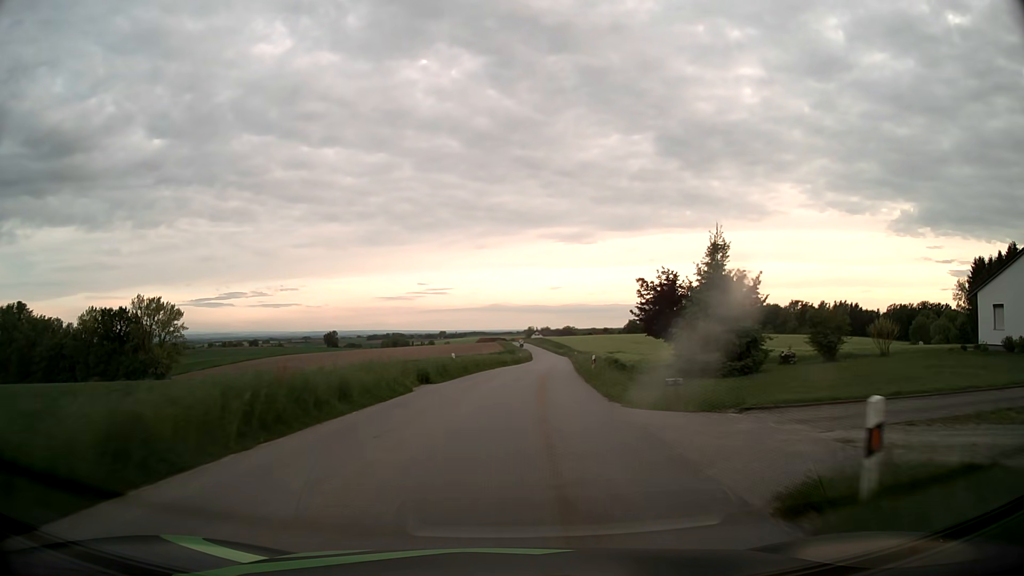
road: tertiary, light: Day
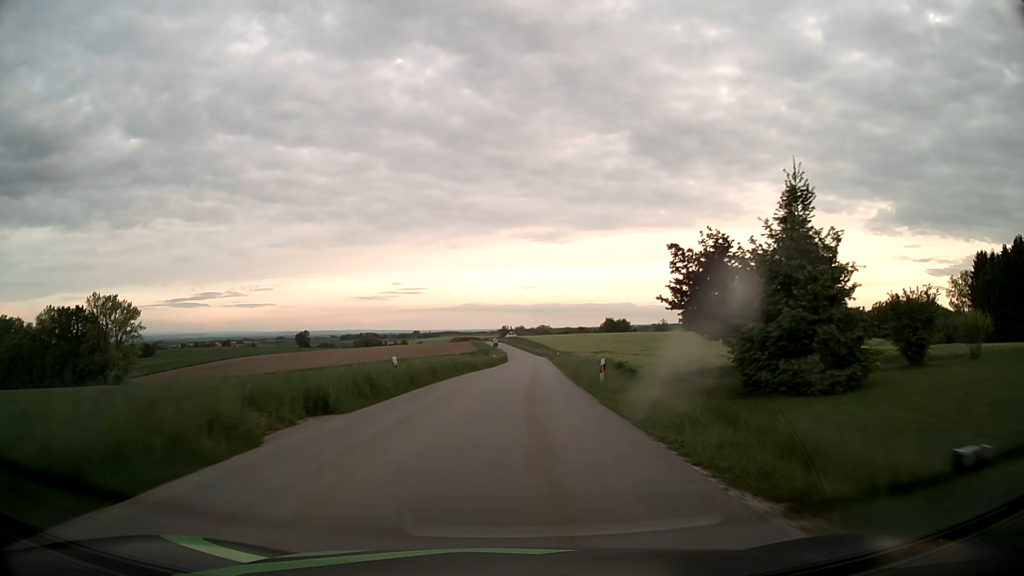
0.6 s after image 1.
(+0.2, +10.9) m; +2°
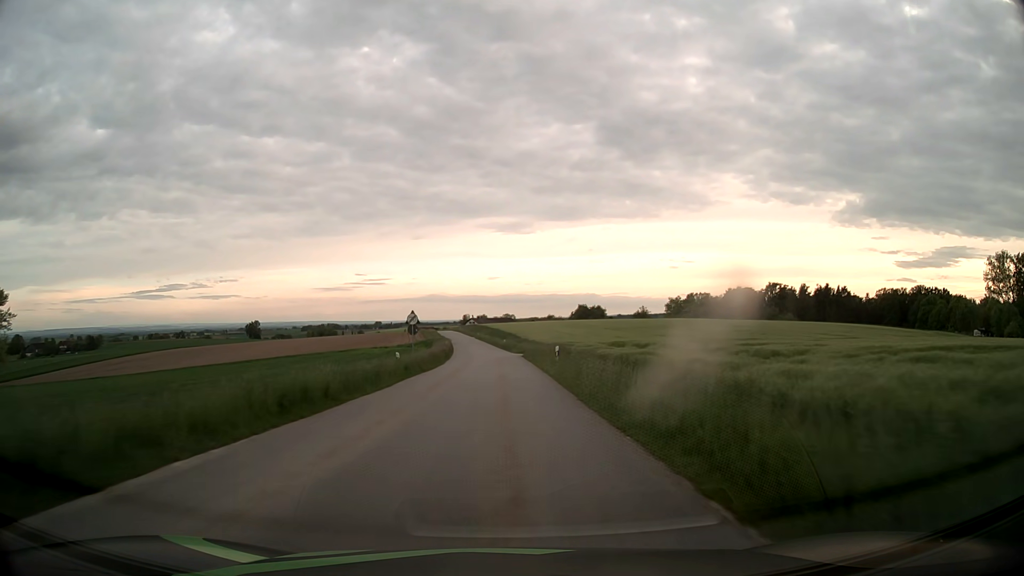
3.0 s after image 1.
(+1.9, +43.6) m; +3°
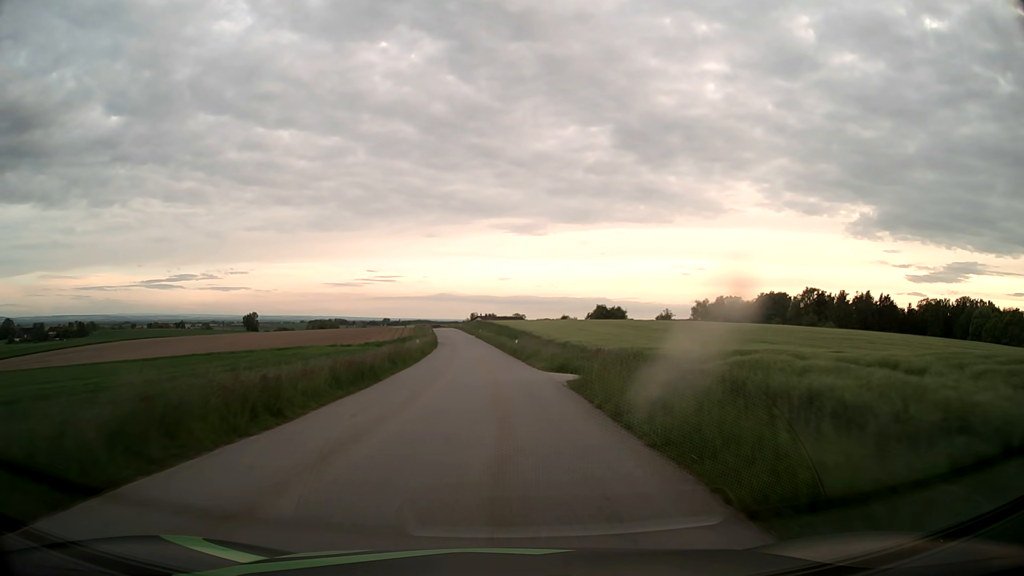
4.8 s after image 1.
(-0.2, +32.6) m; -1°
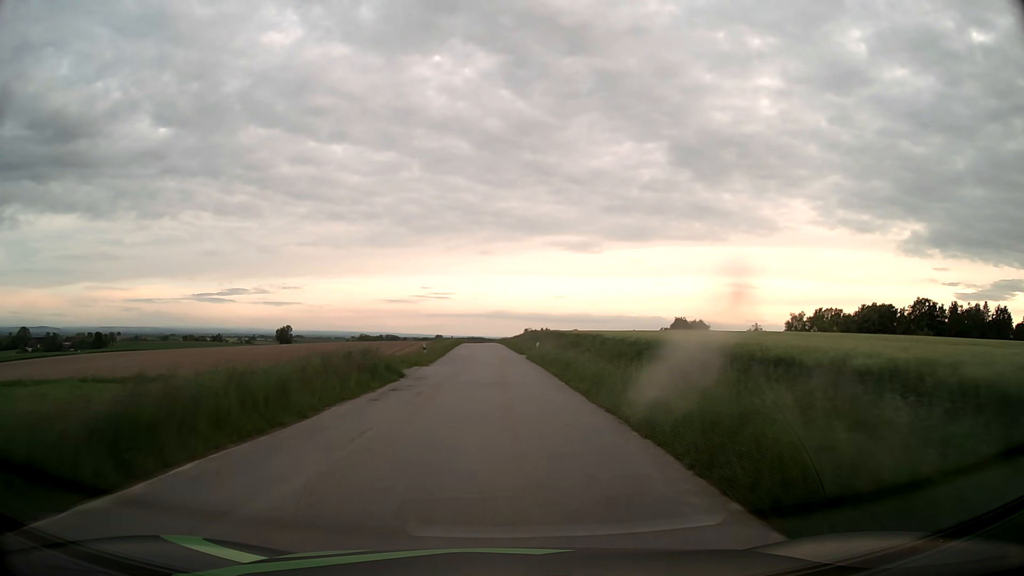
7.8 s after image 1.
(-2.0, +53.7) m; -5°
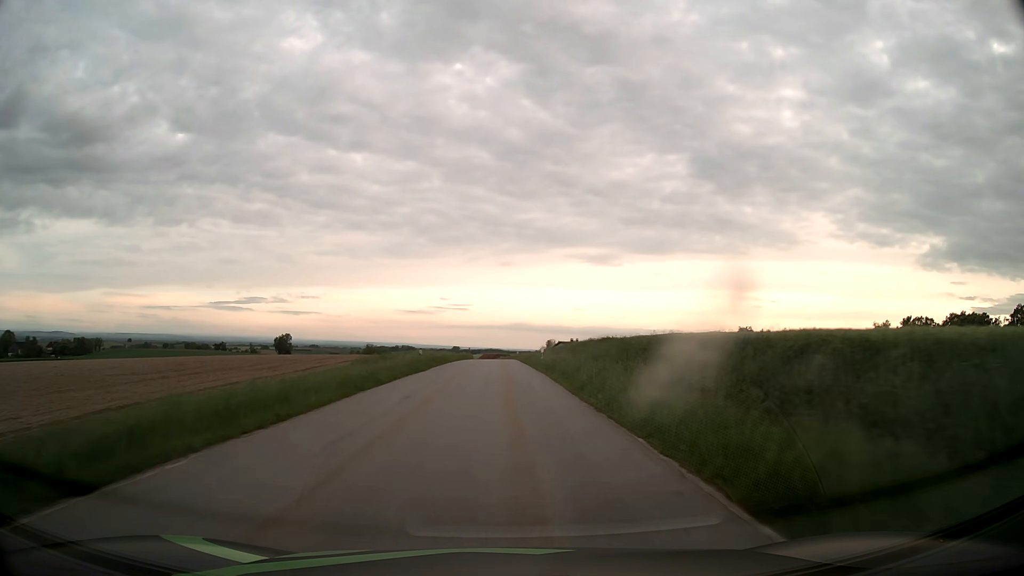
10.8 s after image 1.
(-1.0, +53.2) m; -2°
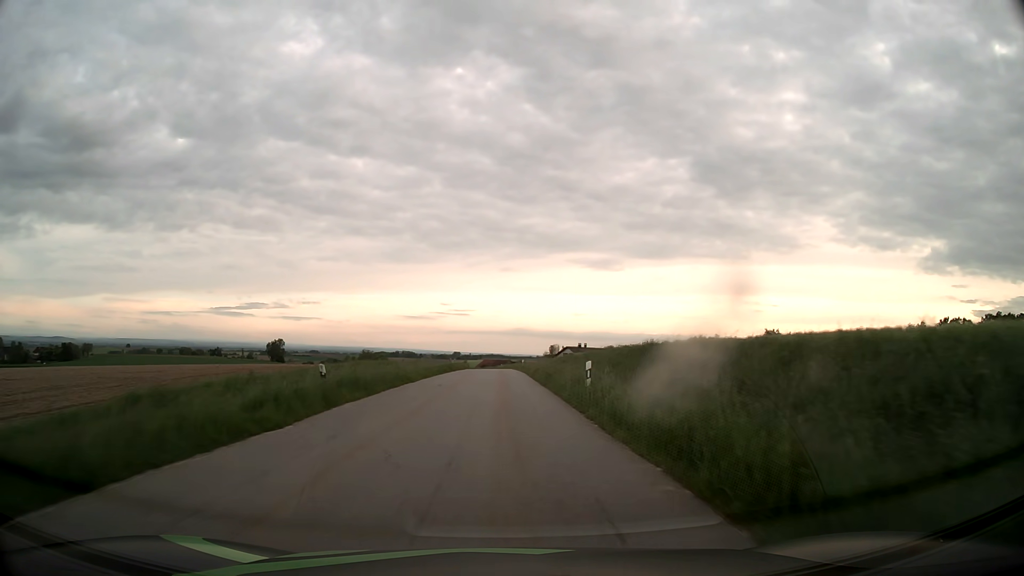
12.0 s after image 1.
(0.0, +21.3) m; 0°
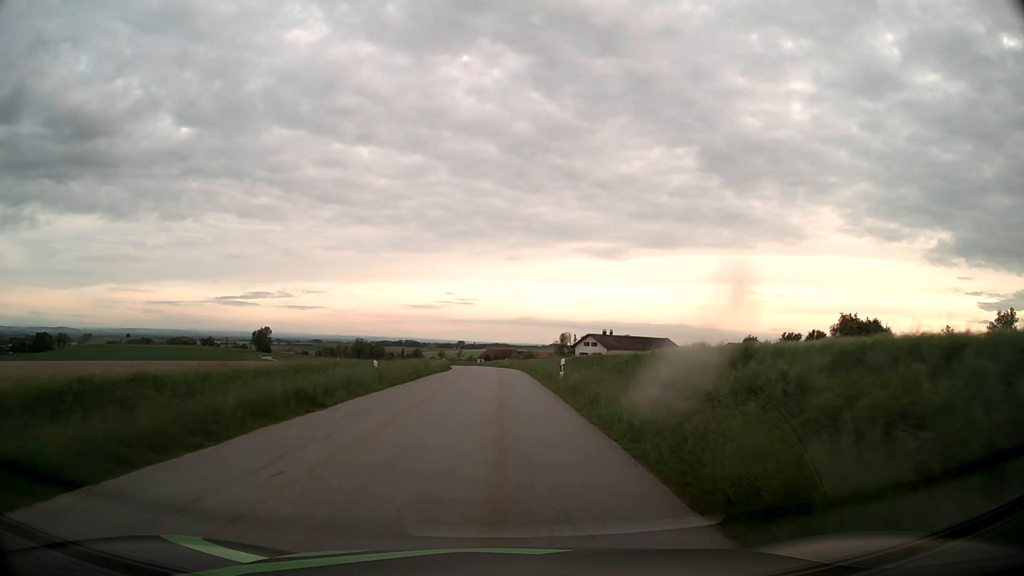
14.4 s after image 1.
(0.0, +42.8) m; 0°
